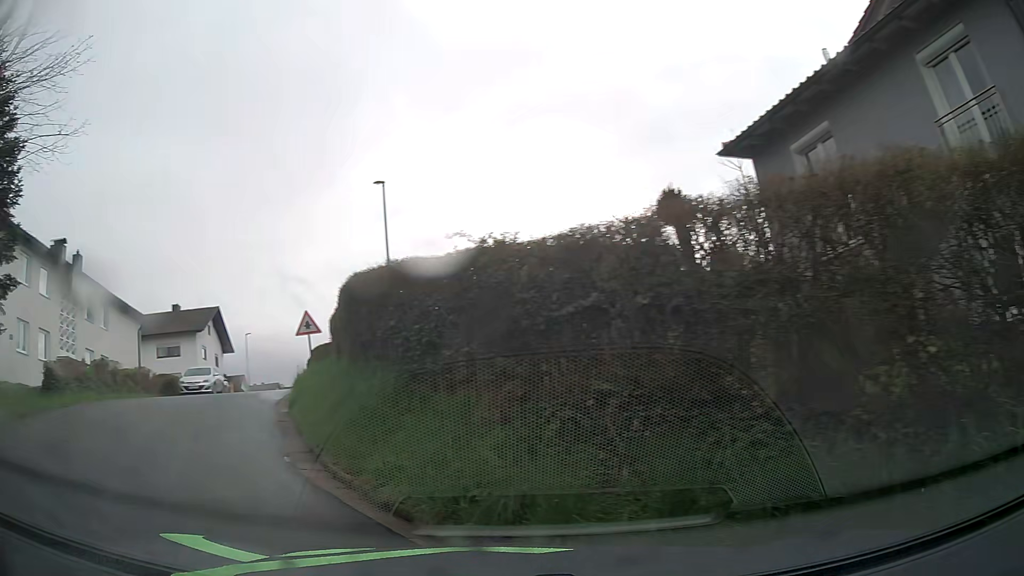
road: residential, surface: asphalt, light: Day
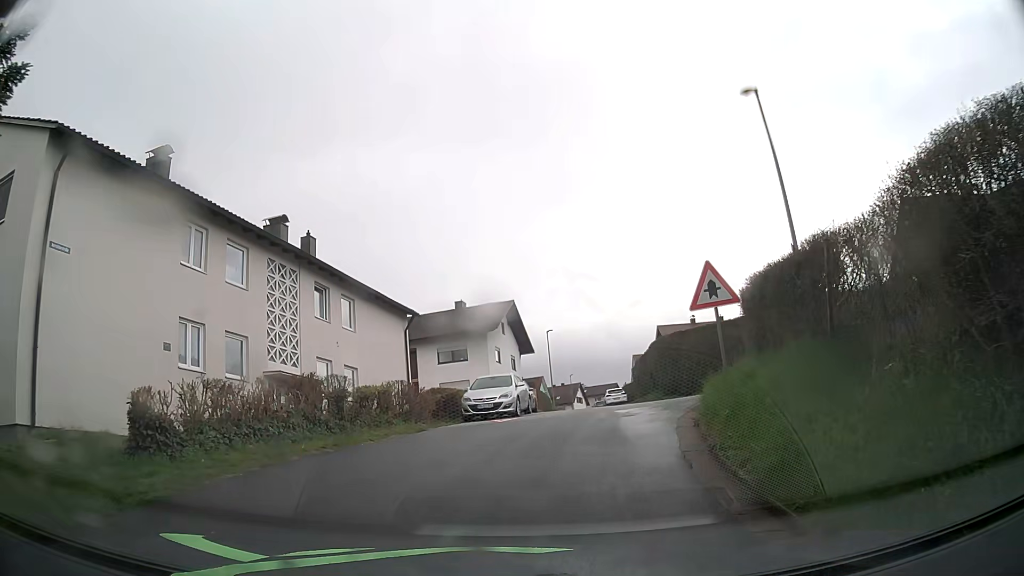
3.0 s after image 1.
(-4.5, +9.5) m; -27°
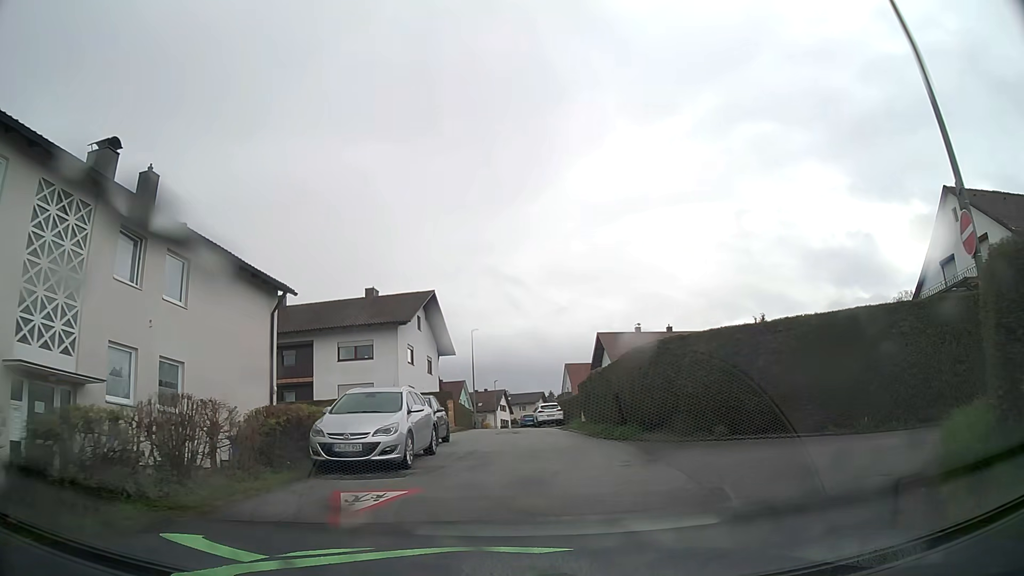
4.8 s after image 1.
(+0.2, +9.6) m; +3°
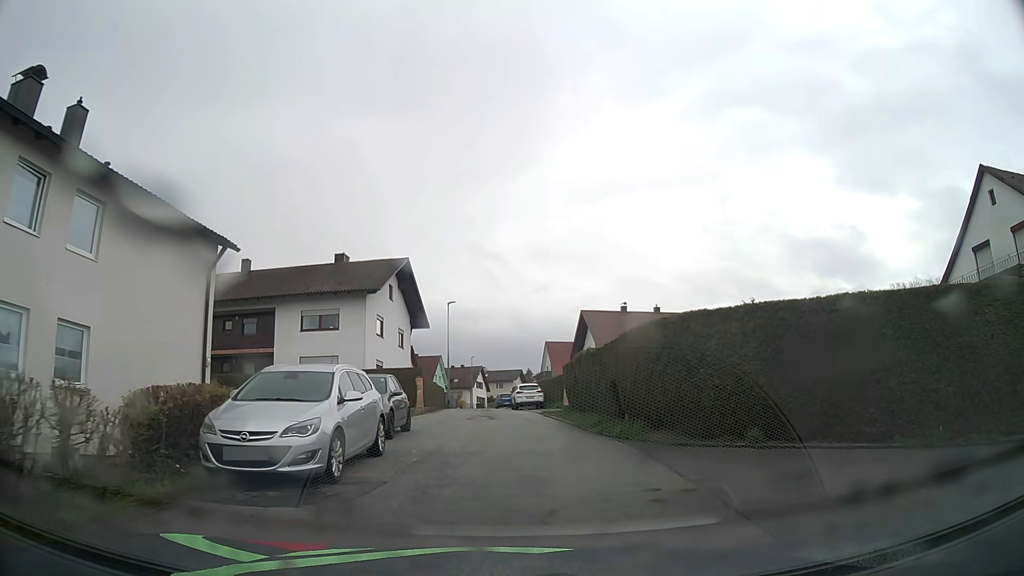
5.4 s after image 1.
(+0.1, +3.7) m; +3°
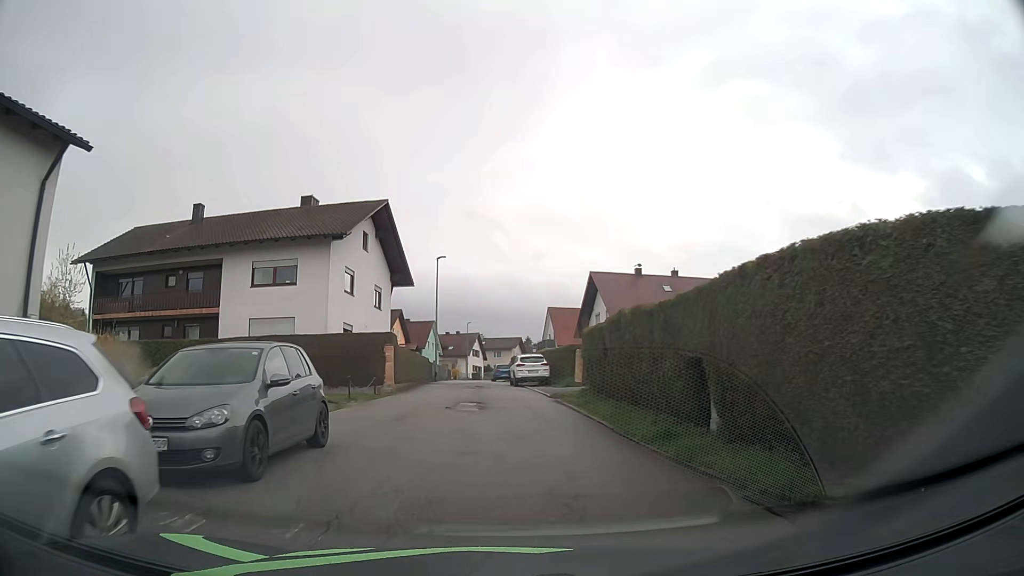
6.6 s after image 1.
(+0.1, +8.0) m; +1°
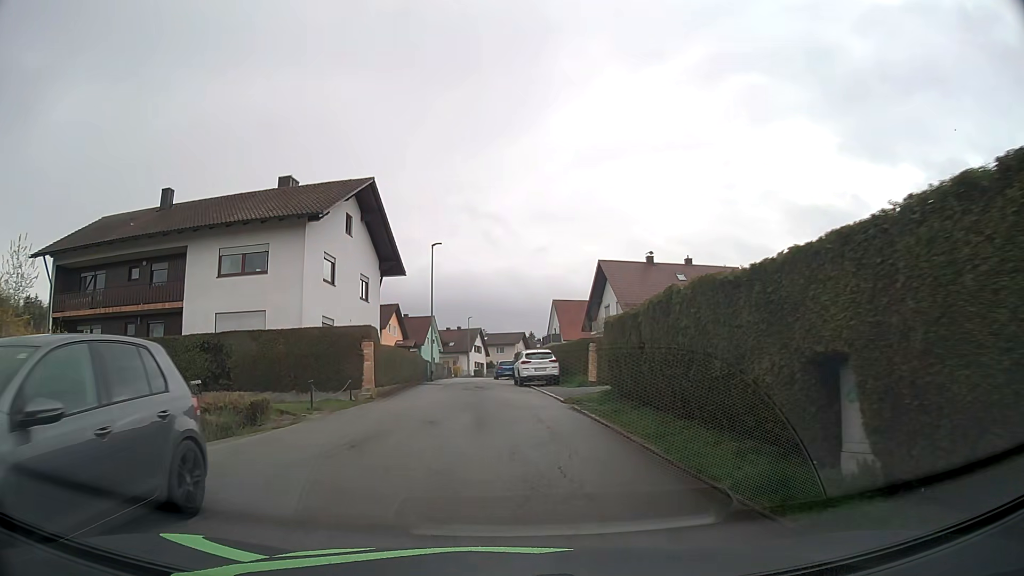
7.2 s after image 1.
(0.0, +4.3) m; -1°
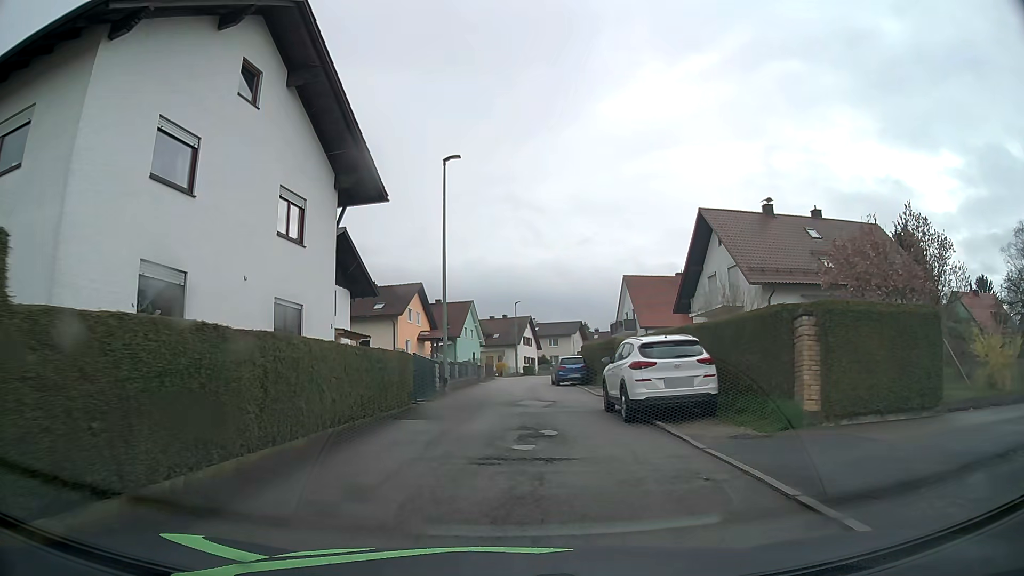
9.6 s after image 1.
(-0.6, +17.9) m; -4°
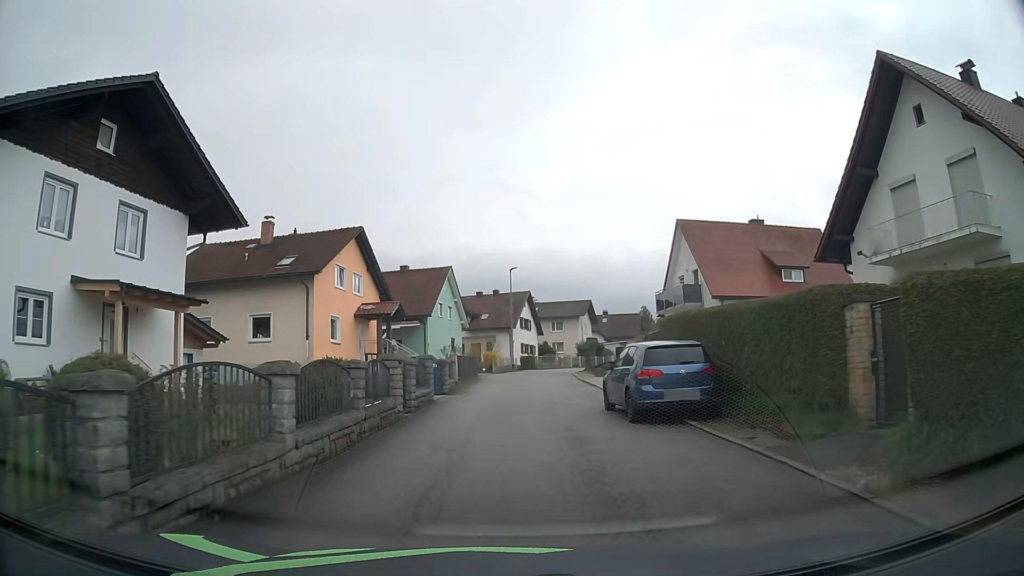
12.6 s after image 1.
(+0.2, +21.3) m; -1°
